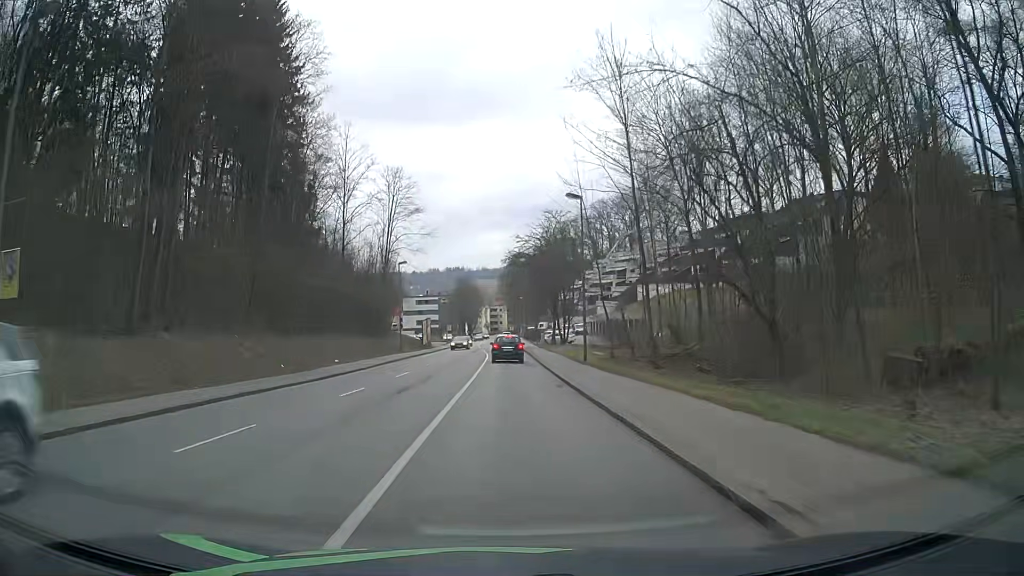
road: tertiary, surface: asphalt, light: Day
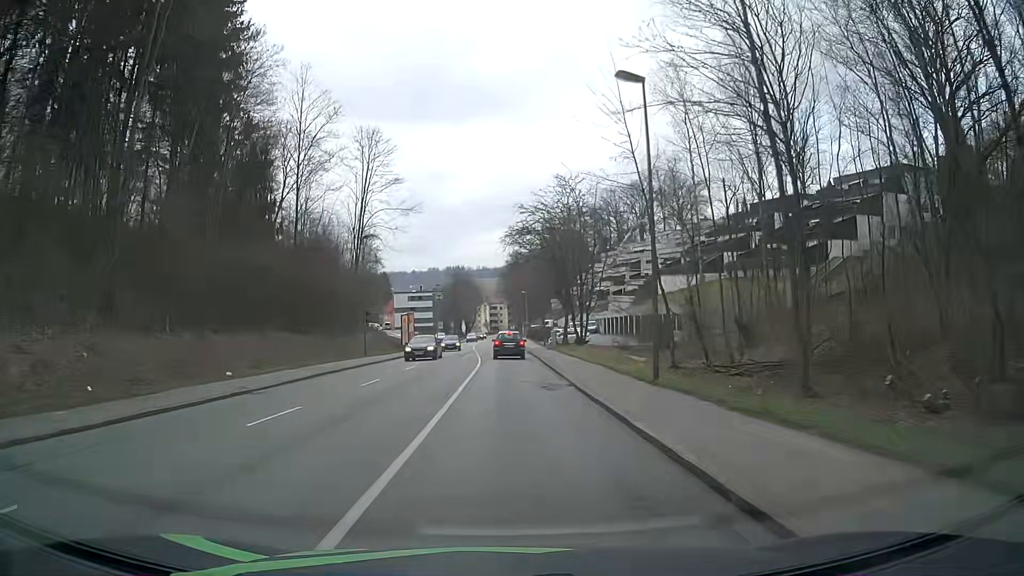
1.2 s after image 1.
(+0.2, +15.4) m; 0°
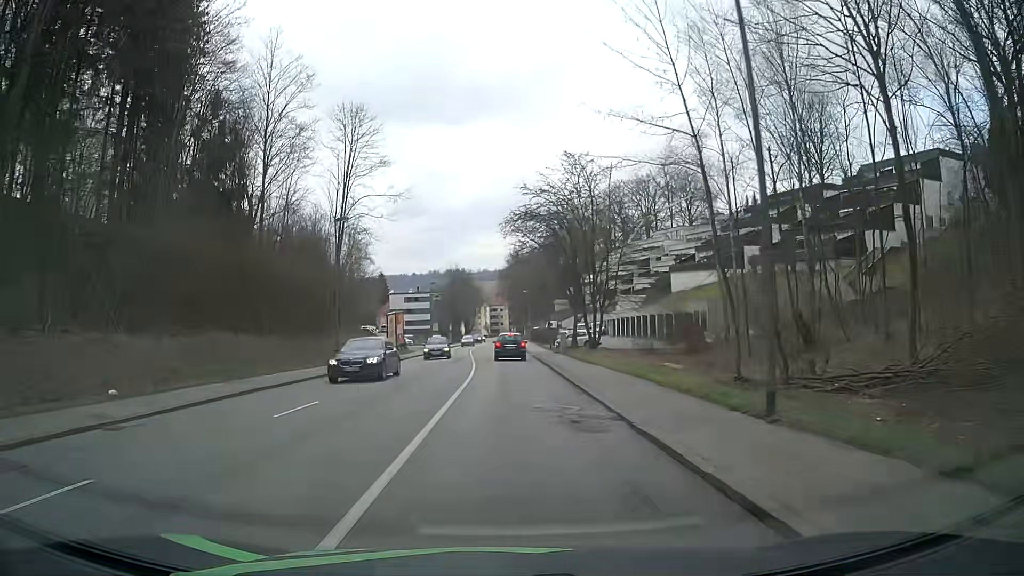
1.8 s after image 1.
(0.0, +7.7) m; -1°
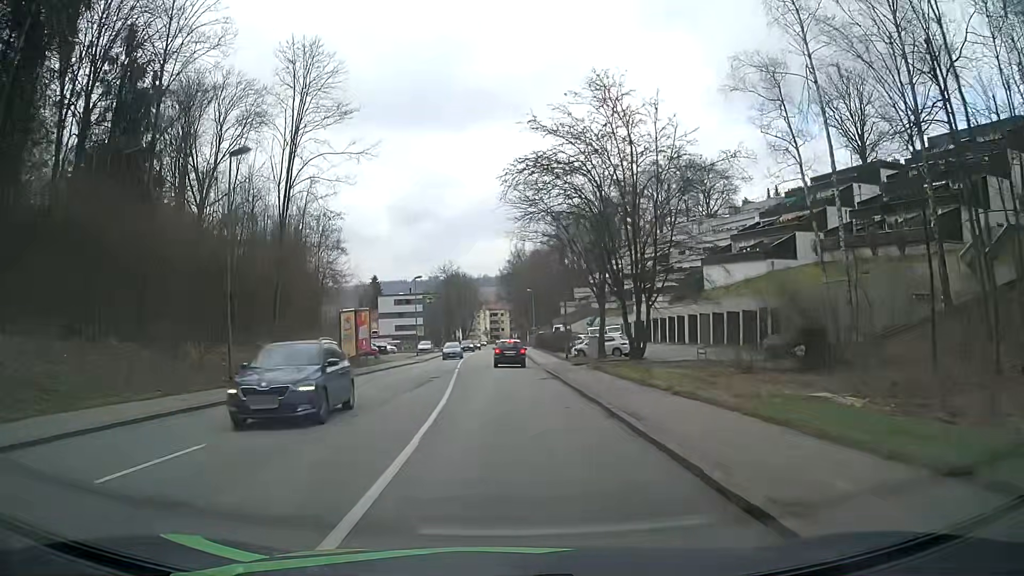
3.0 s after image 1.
(+0.3, +15.2) m; +1°
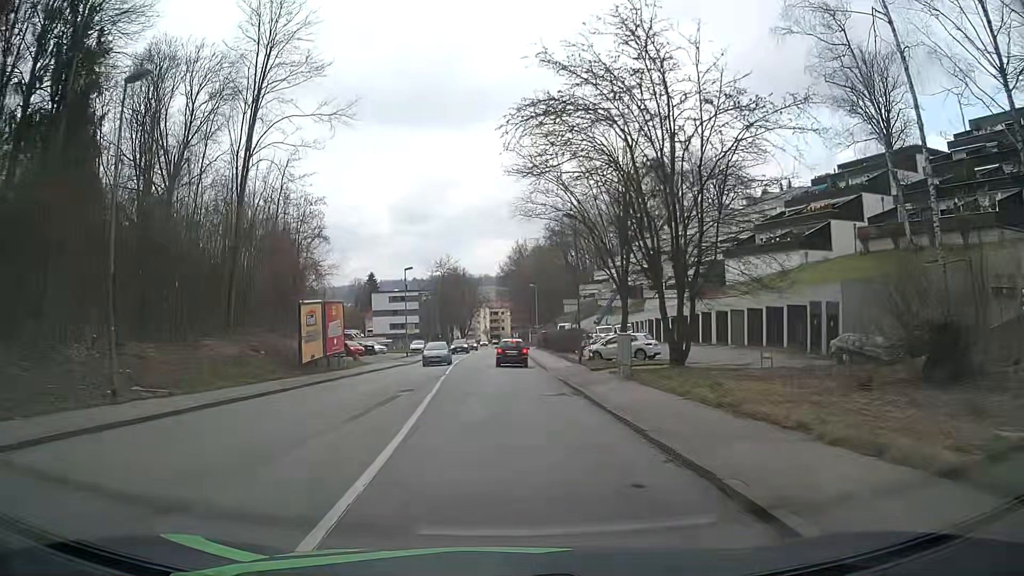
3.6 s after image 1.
(0.0, +7.6) m; 0°
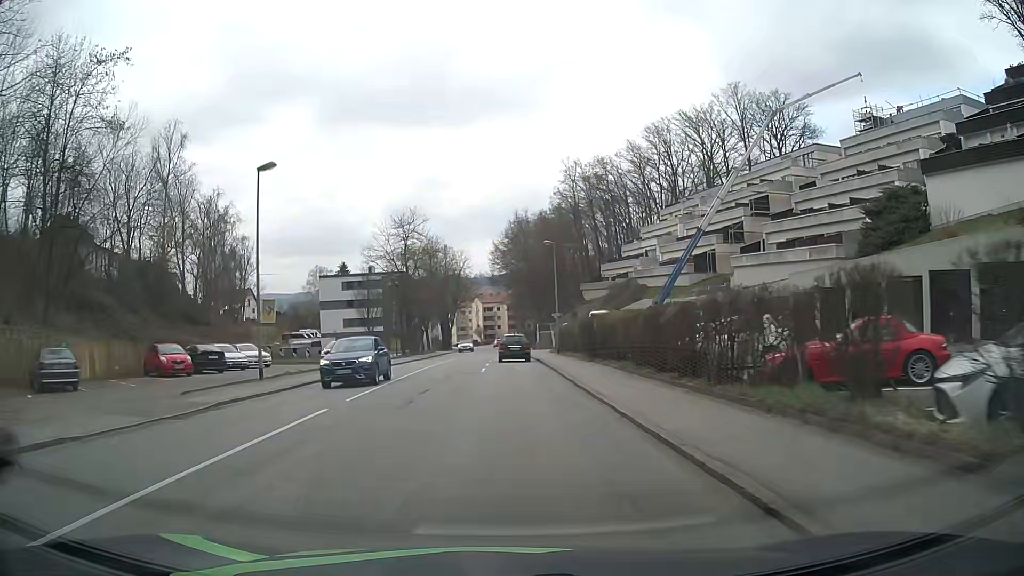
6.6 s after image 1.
(-0.2, +37.4) m; 0°
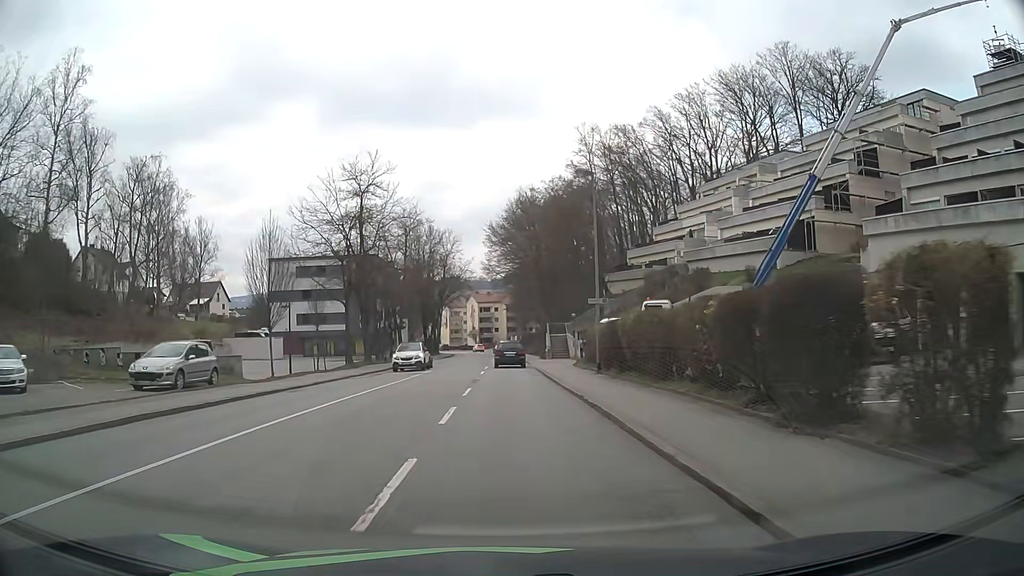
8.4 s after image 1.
(-0.1, +22.3) m; 0°
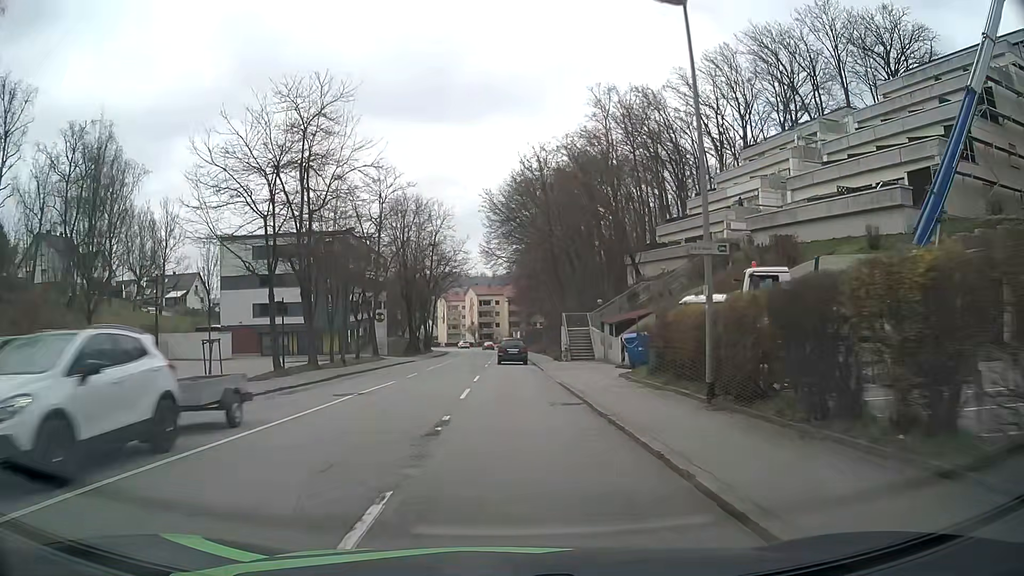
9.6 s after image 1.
(0.0, +14.7) m; 0°
(0, +10) (0, +20) (0, +30) (0, +40) (0, +50) (0, +60) (0, +70) (0, +80) (-1, +90) (-1, +100) m
